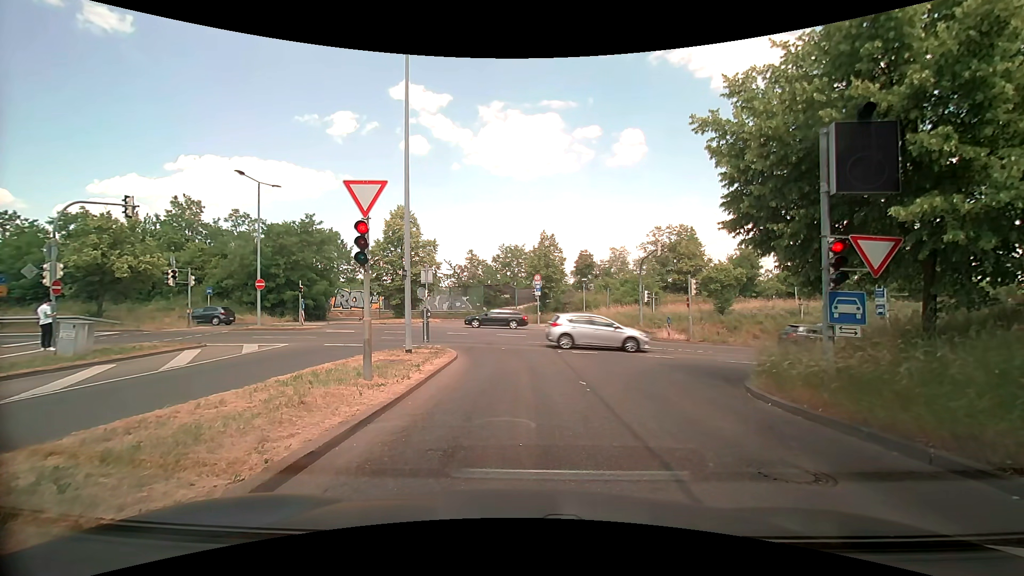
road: tertiary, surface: asphalt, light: Day
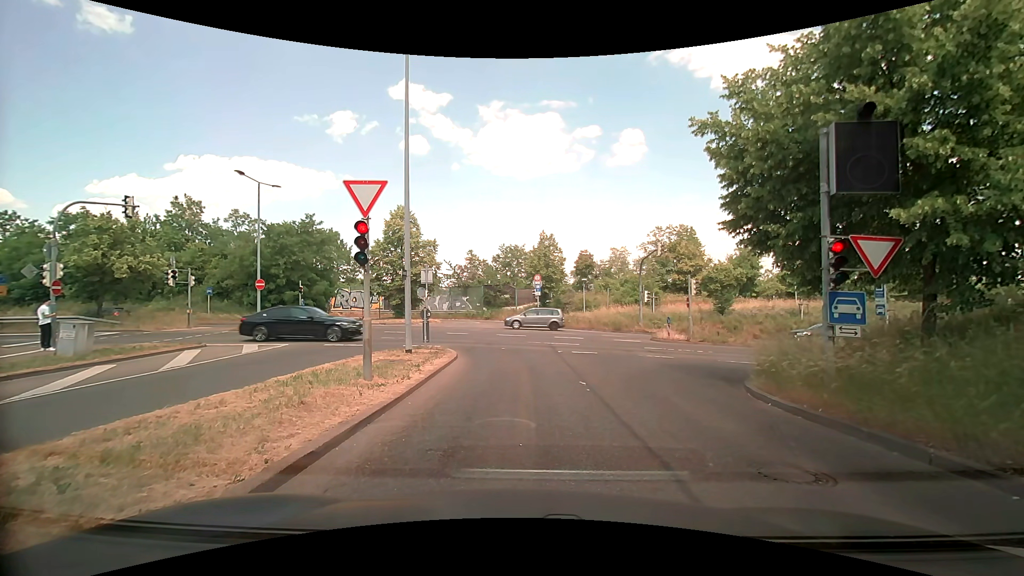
(0.0, 0.0) m; 0°
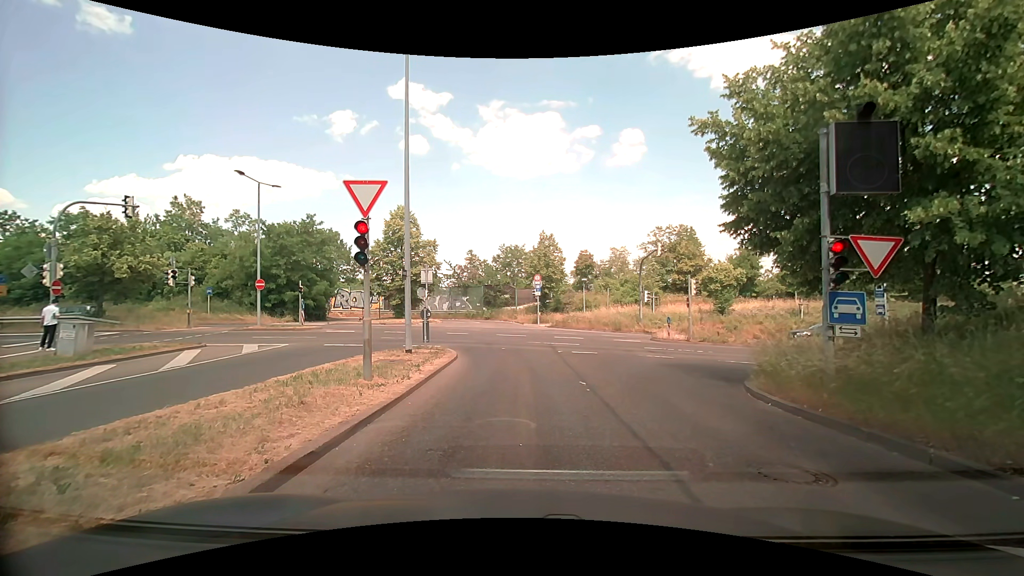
(0.0, 0.0) m; 0°
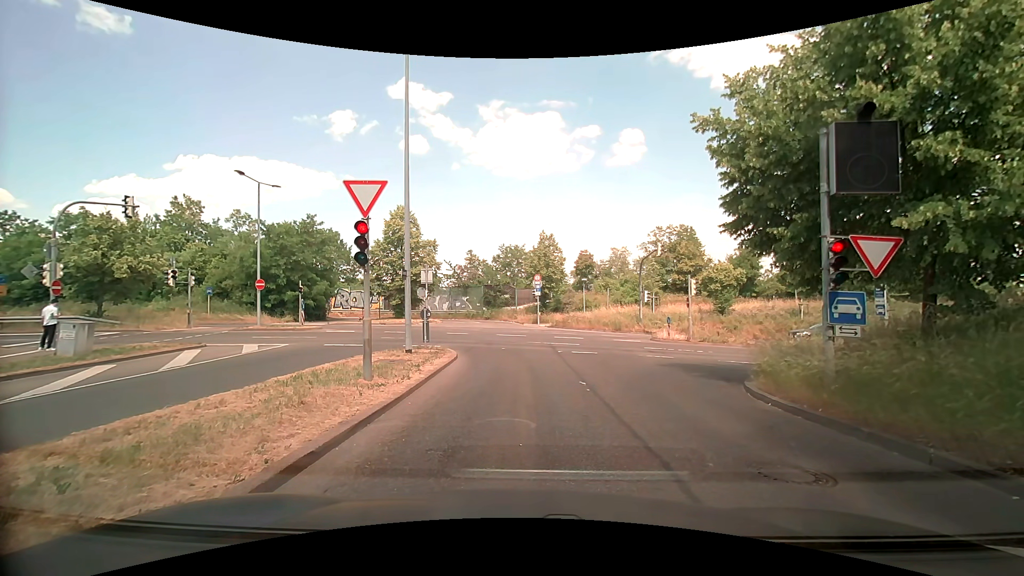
(0.0, 0.0) m; 0°
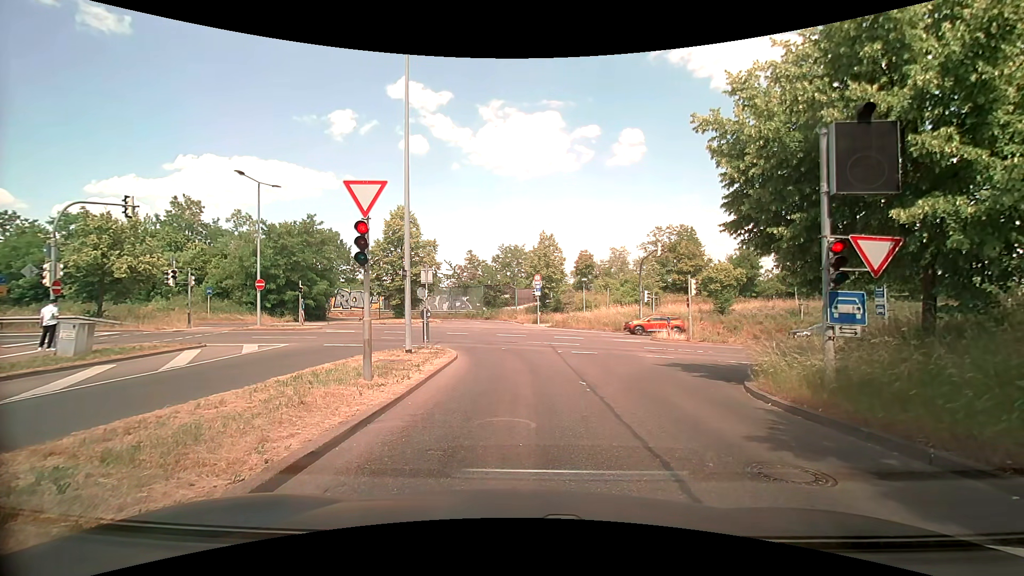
(0.0, 0.0) m; 0°
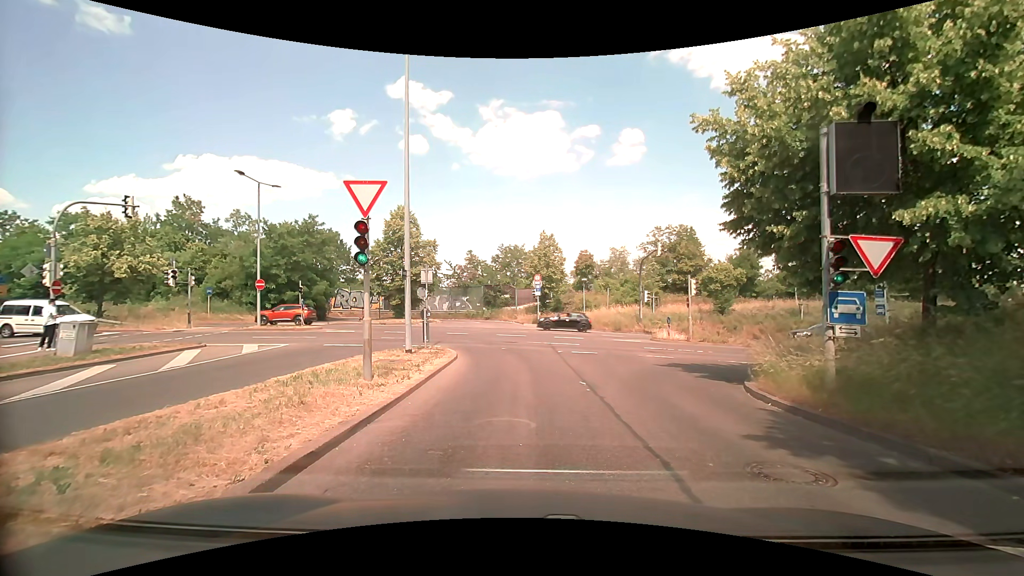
(0.0, 0.0) m; 0°
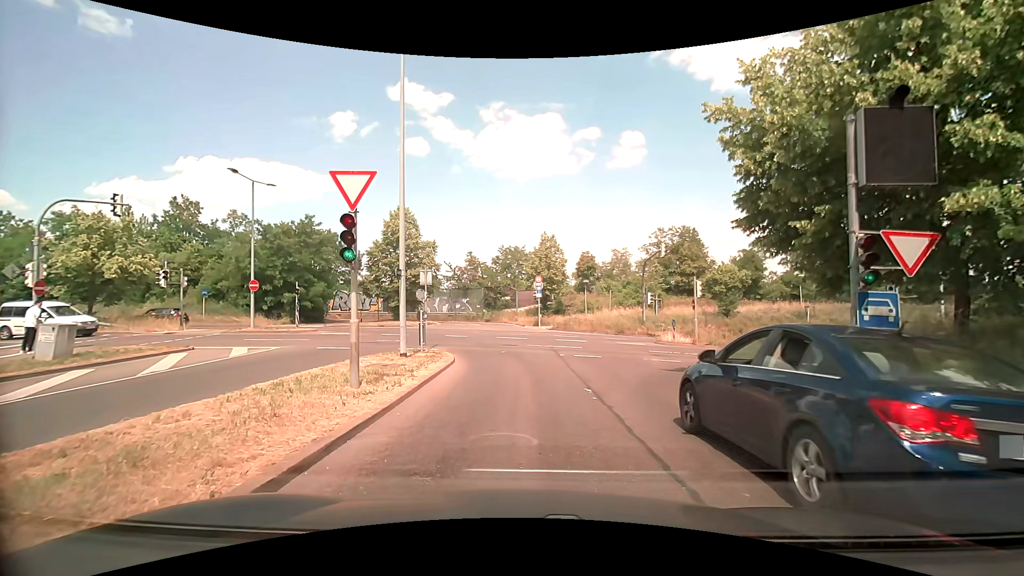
(0.0, +0.8) m; 0°
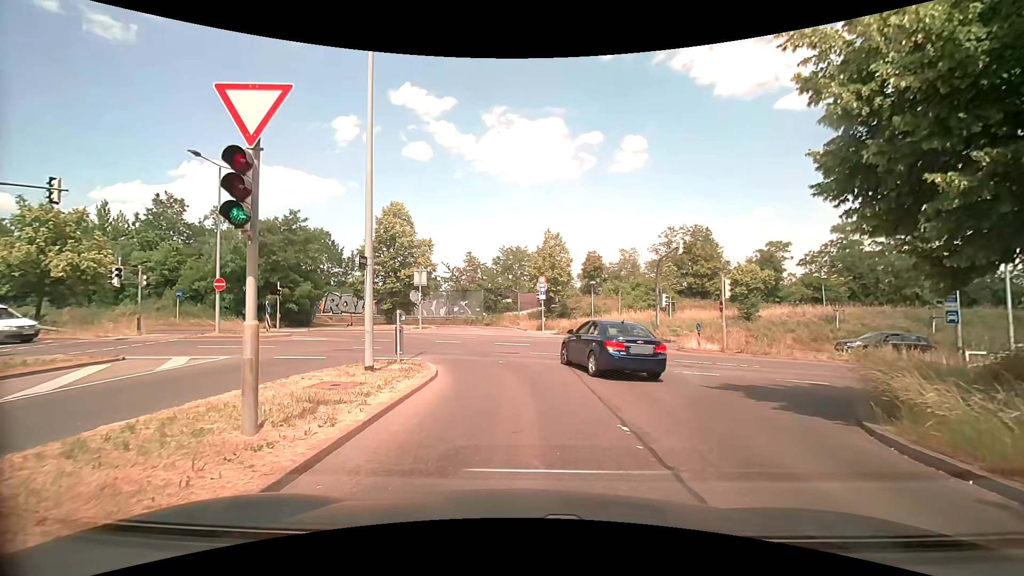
(-0.1, +3.5) m; -1°
